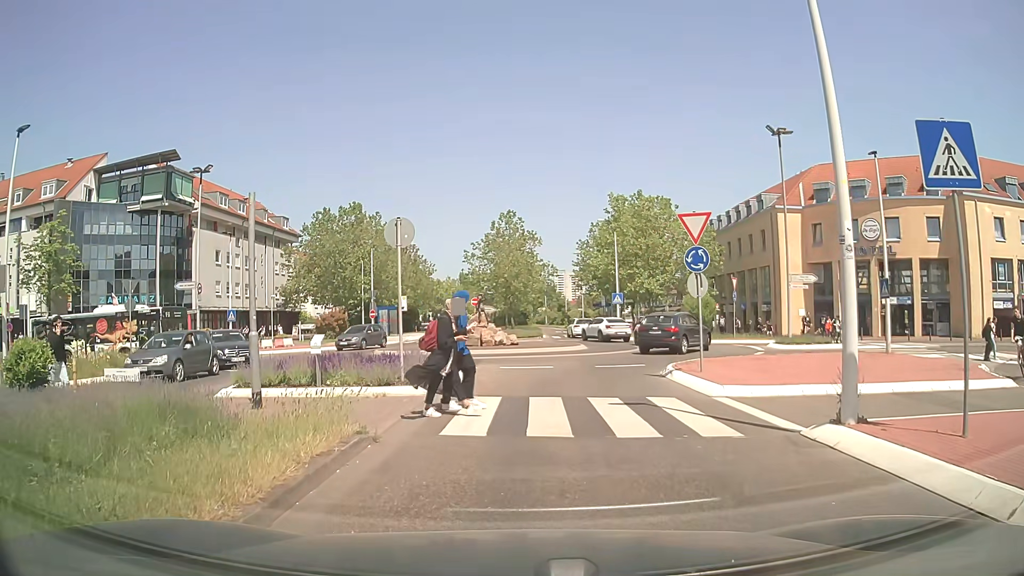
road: secondary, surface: asphalt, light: Day
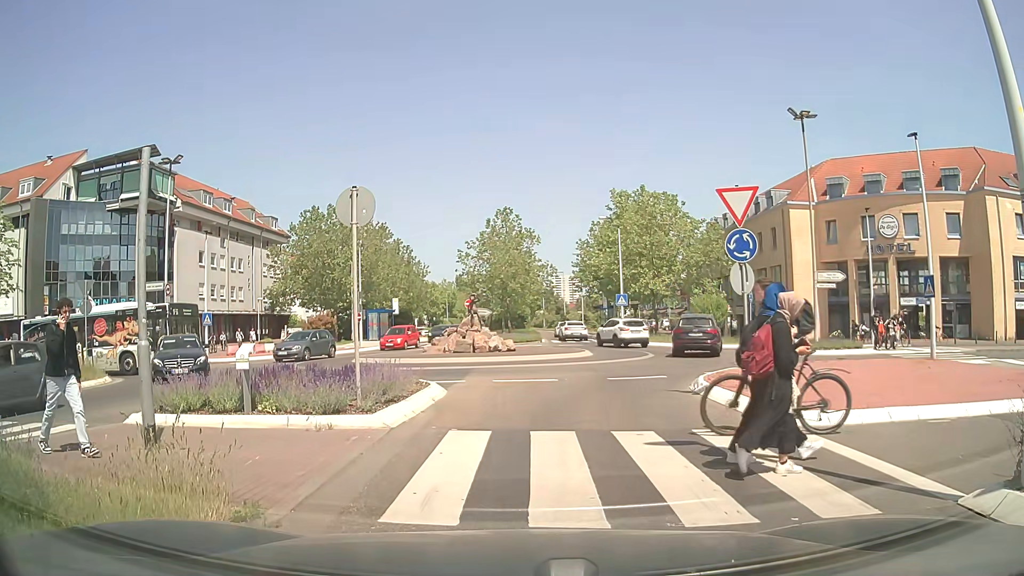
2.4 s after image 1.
(0.0, +3.2) m; 0°
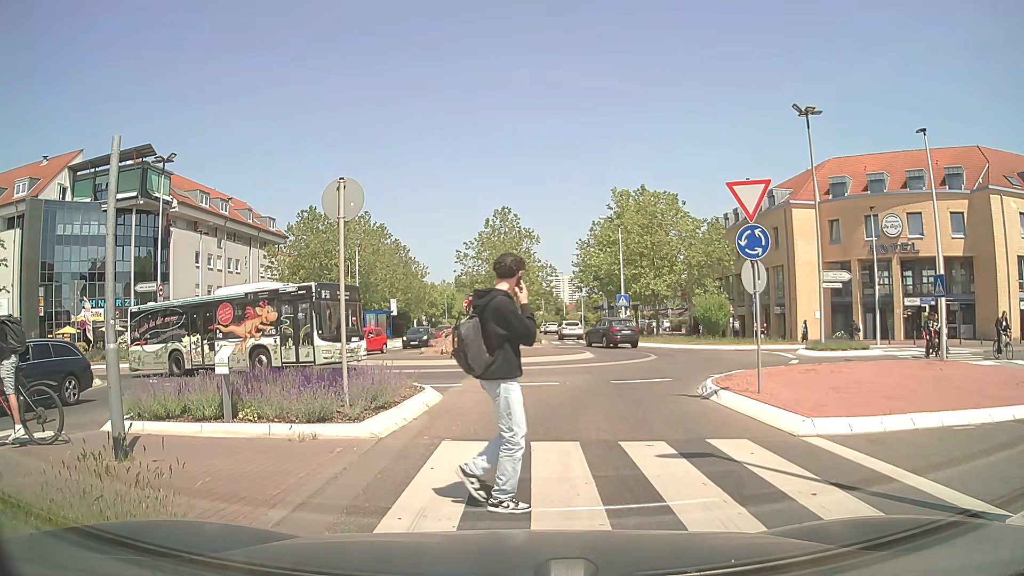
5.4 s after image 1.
(0.0, +0.7) m; 0°
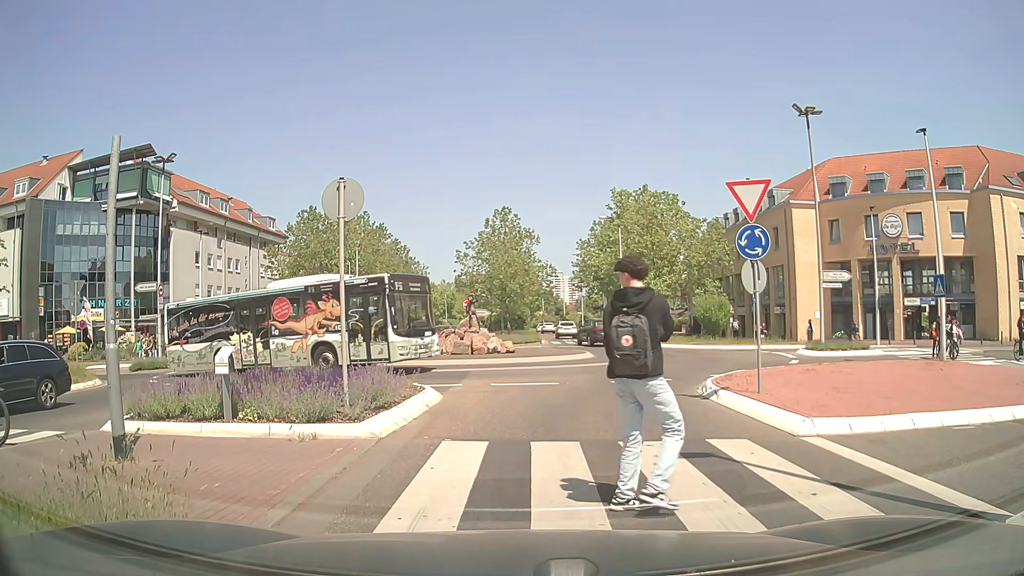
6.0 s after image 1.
(0.0, 0.0) m; 0°
